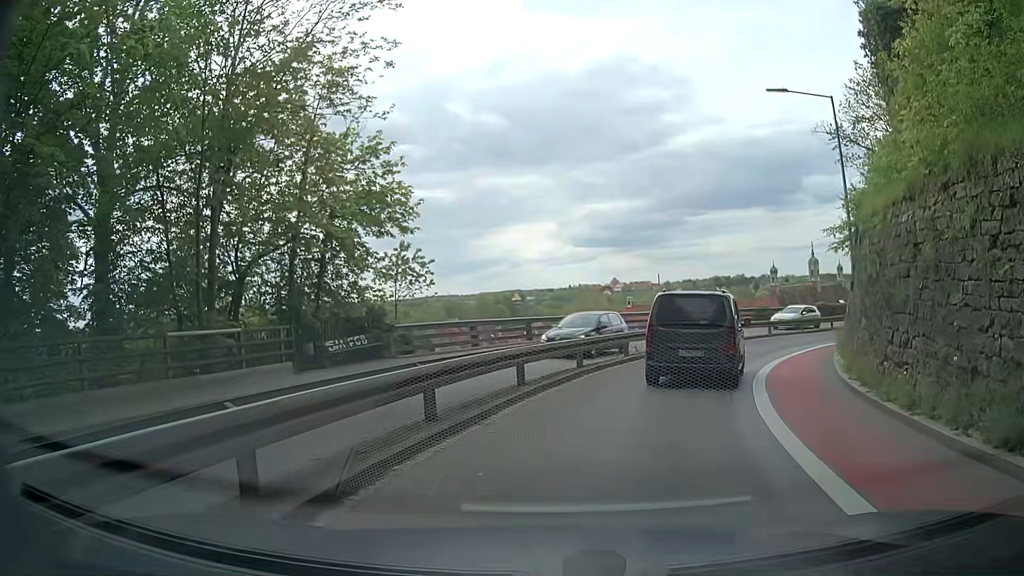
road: secondary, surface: asphalt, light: Day
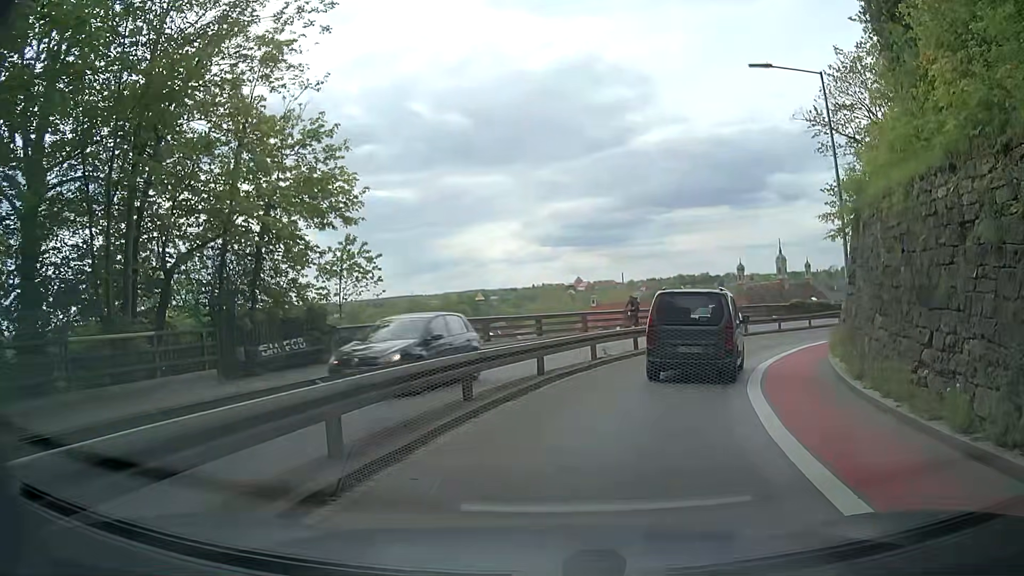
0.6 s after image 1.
(0.0, +2.3) m; +1°
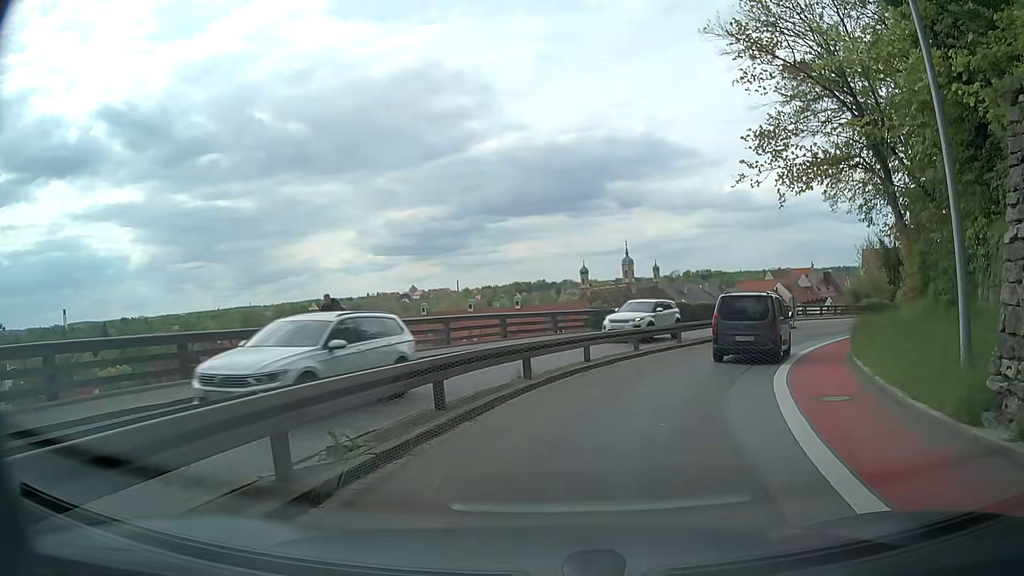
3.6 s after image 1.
(+1.7, +12.4) m; +13°
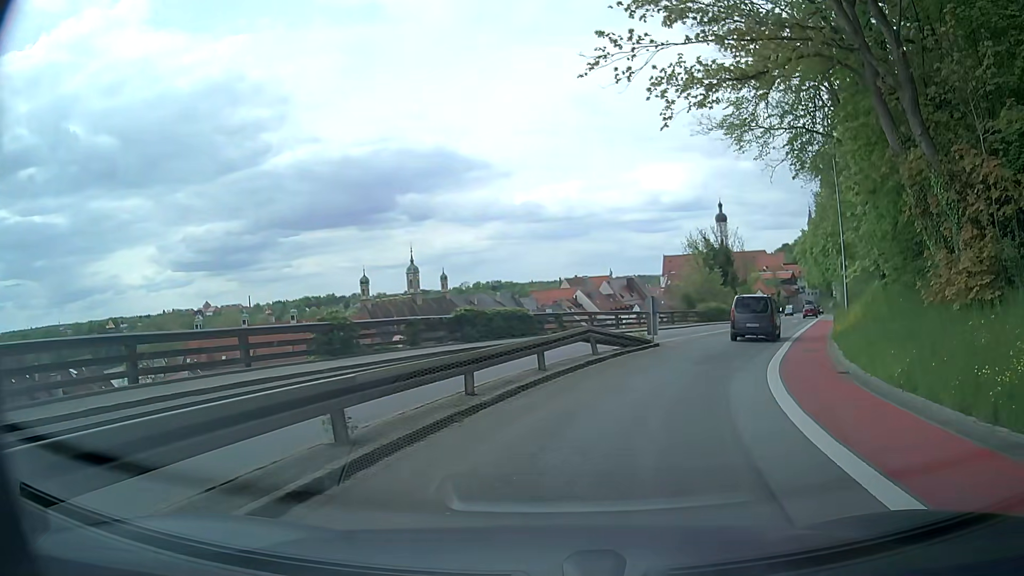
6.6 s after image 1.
(+2.2, +13.6) m; +18°
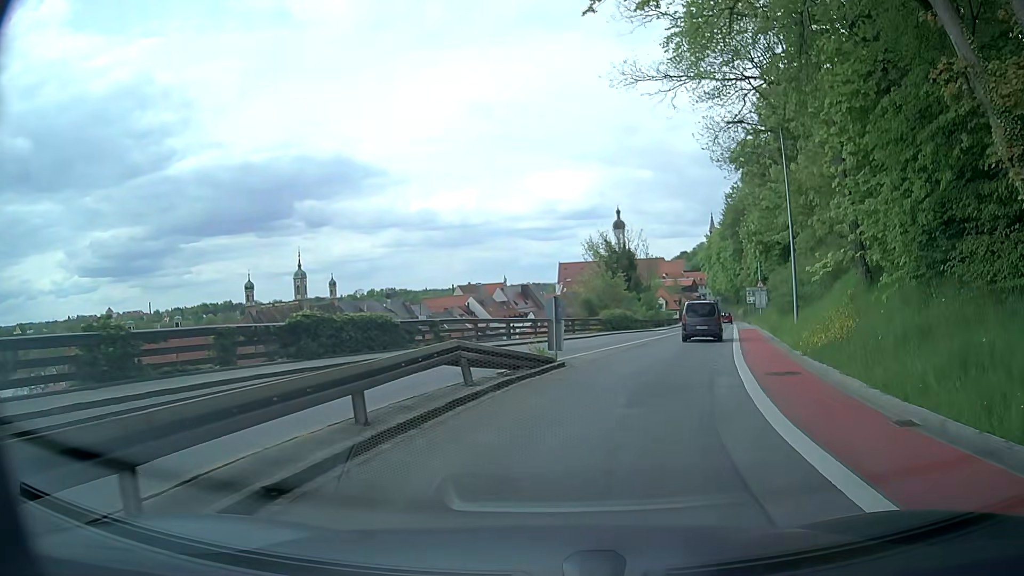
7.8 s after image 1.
(+0.5, +6.8) m; +8°
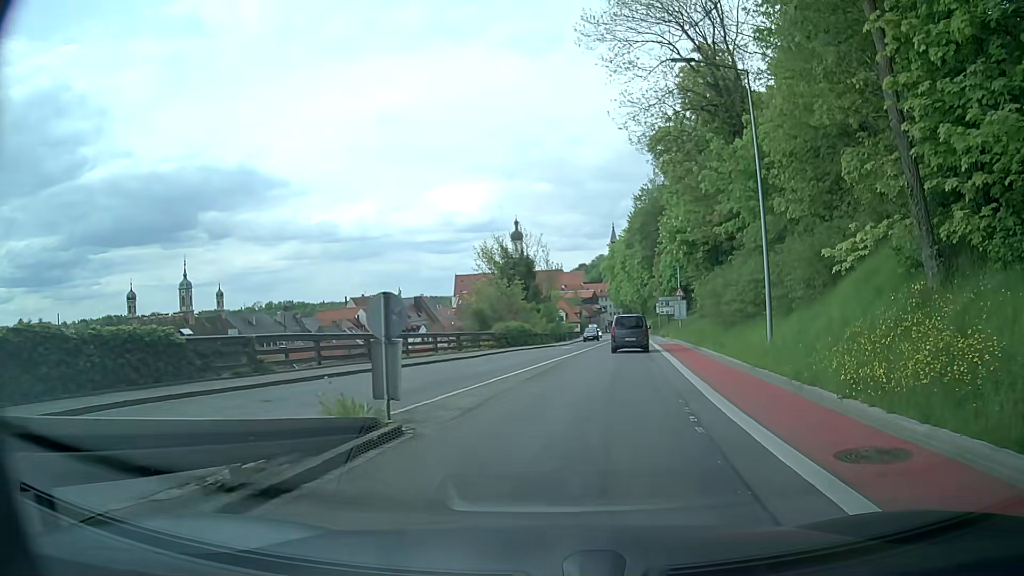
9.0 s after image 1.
(+0.8, +8.5) m; +10°
(+1, +10) (+2, +20) (+3, +30) (+4, +40) (+6, +50) (+7, +60) (+8, +69) (+9, +79) (+11, +89) (+12, +99) m
